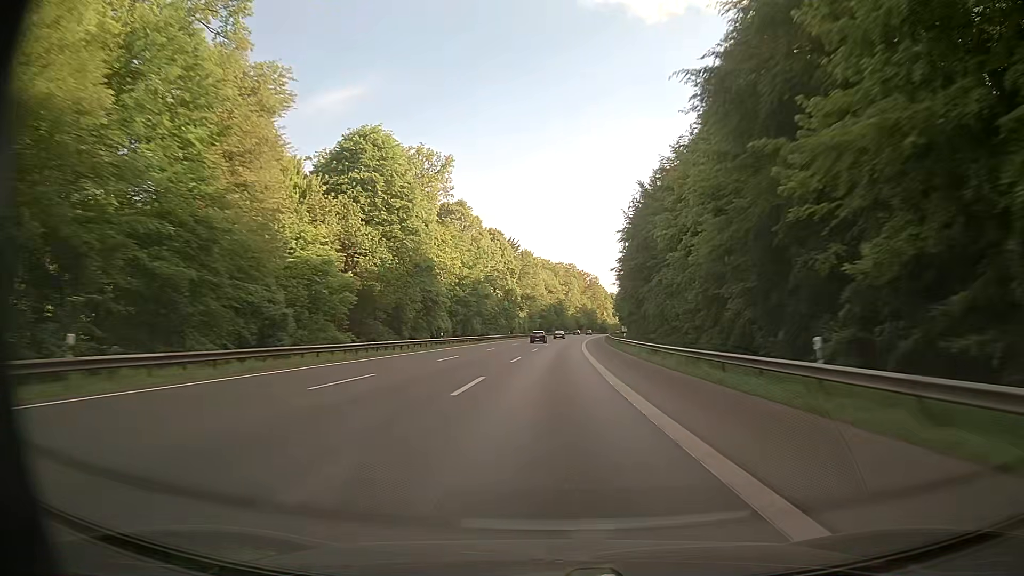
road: motorway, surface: asphalt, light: Day
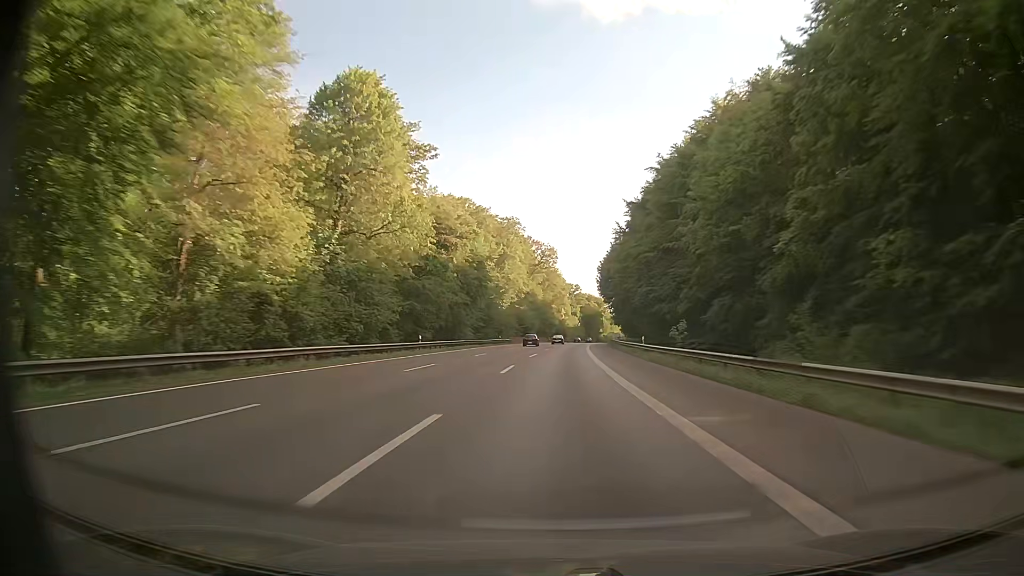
(+5.0, +115.4) m; +5°
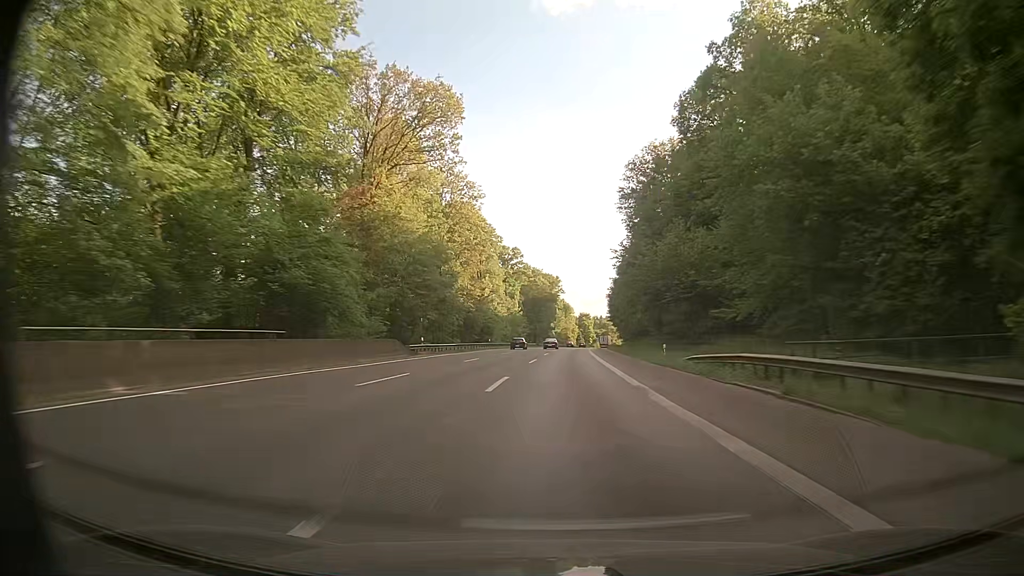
(+5.1, +115.1) m; +5°
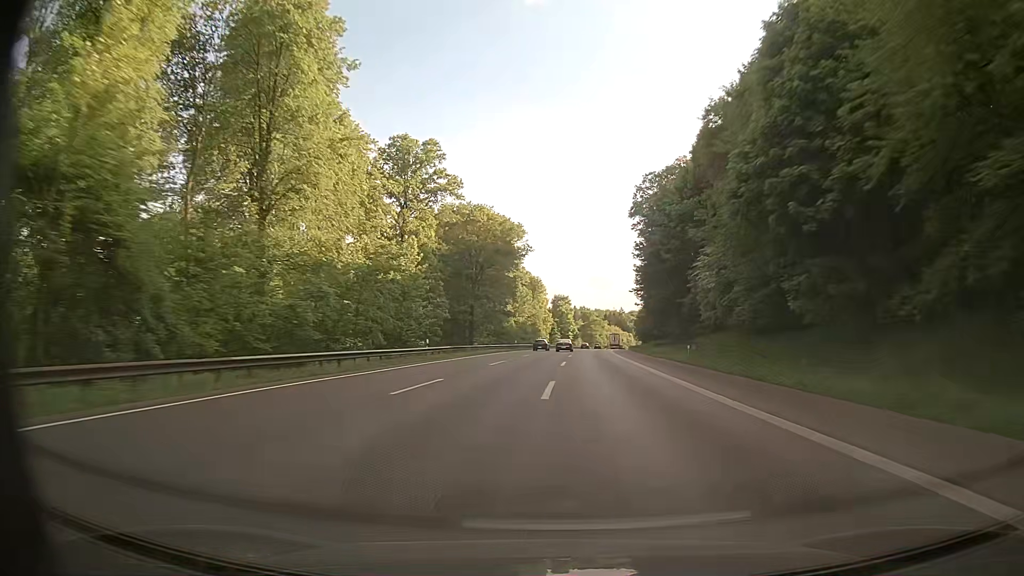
(+2.5, +92.6) m; +3°
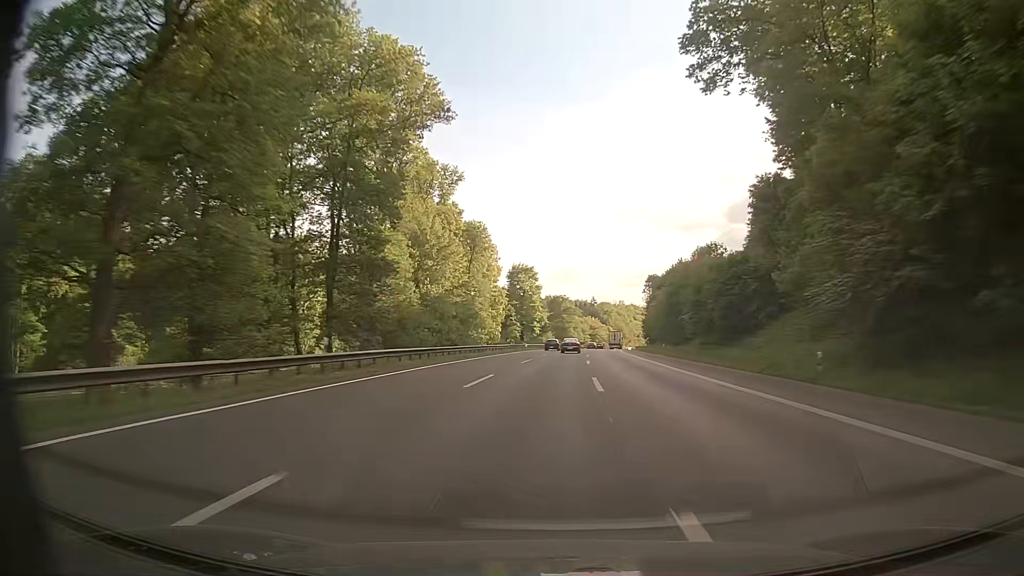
(+1.9, +69.0) m; +3°
